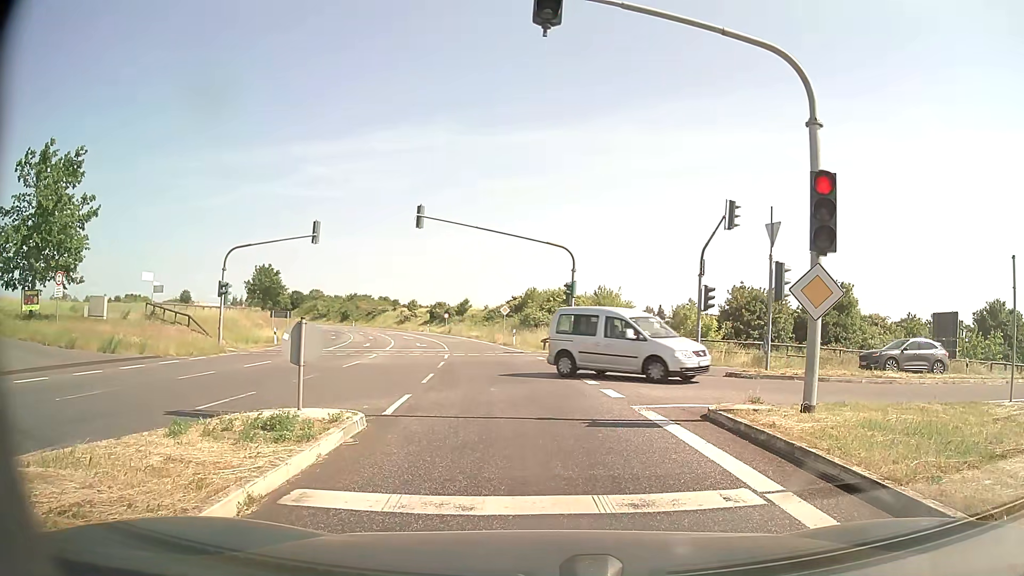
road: secondary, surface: asphalt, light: Day
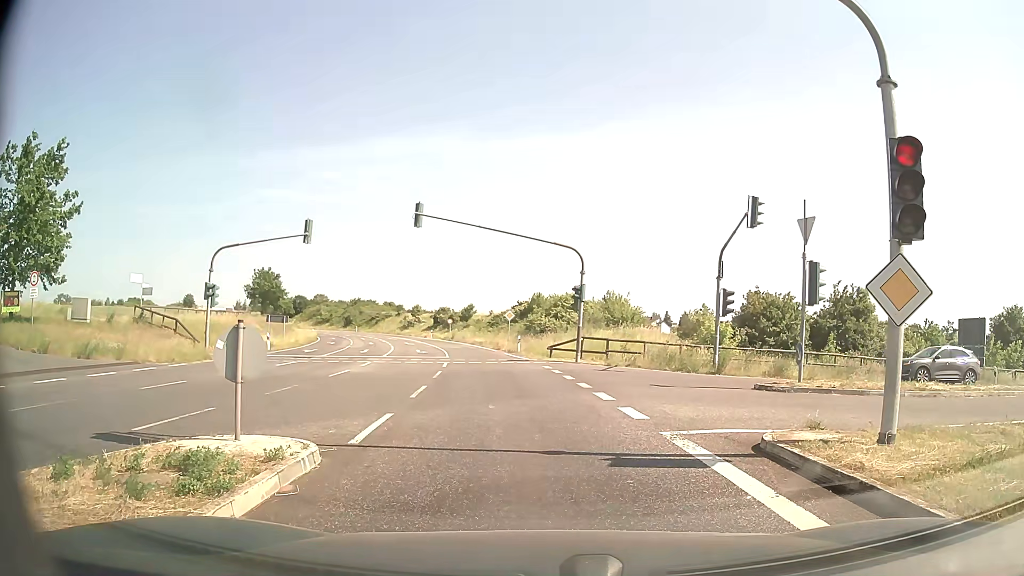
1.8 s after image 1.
(0.0, +2.2) m; 0°
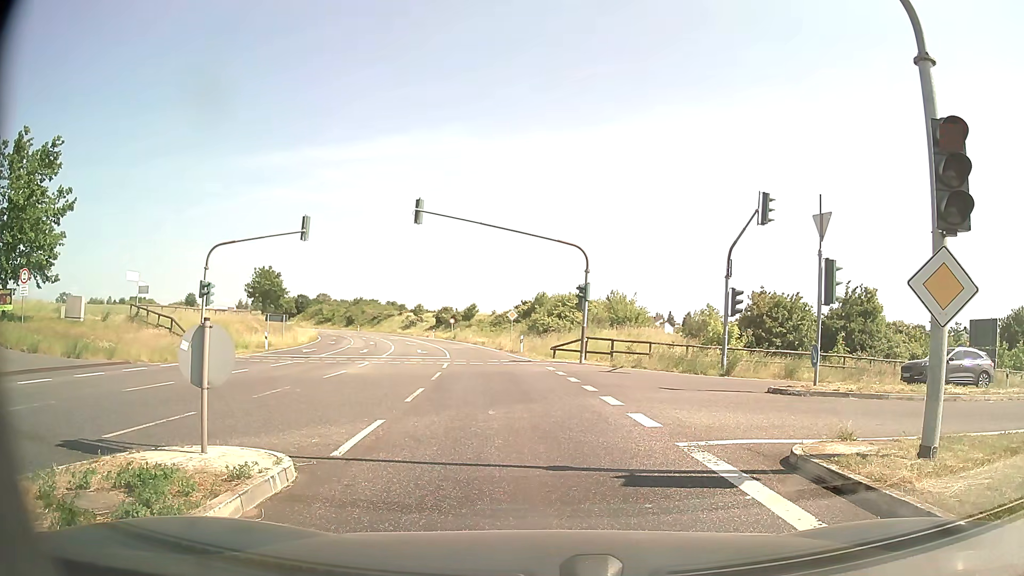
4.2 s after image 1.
(0.0, +0.9) m; 0°
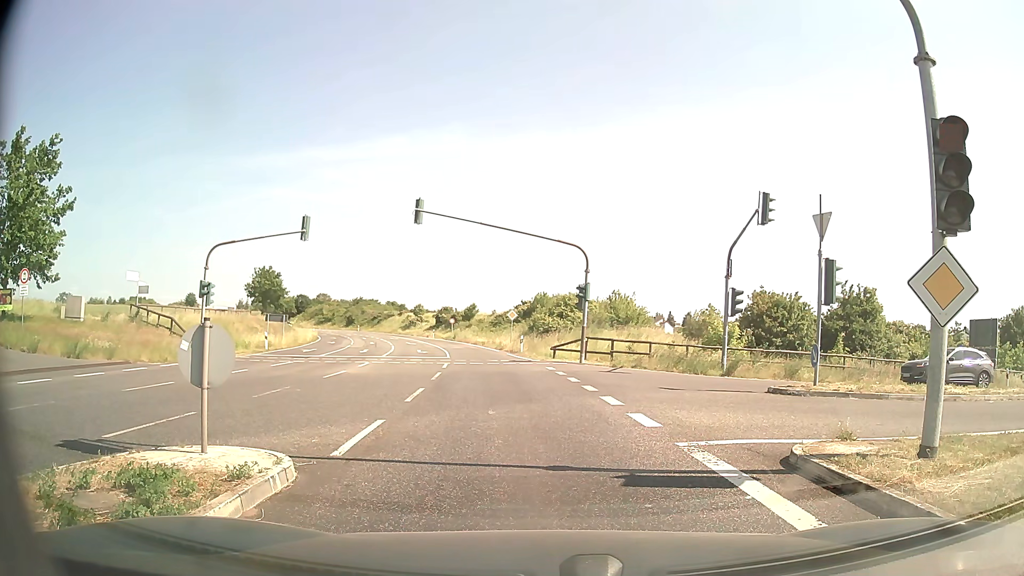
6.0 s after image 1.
(0.0, 0.0) m; 0°
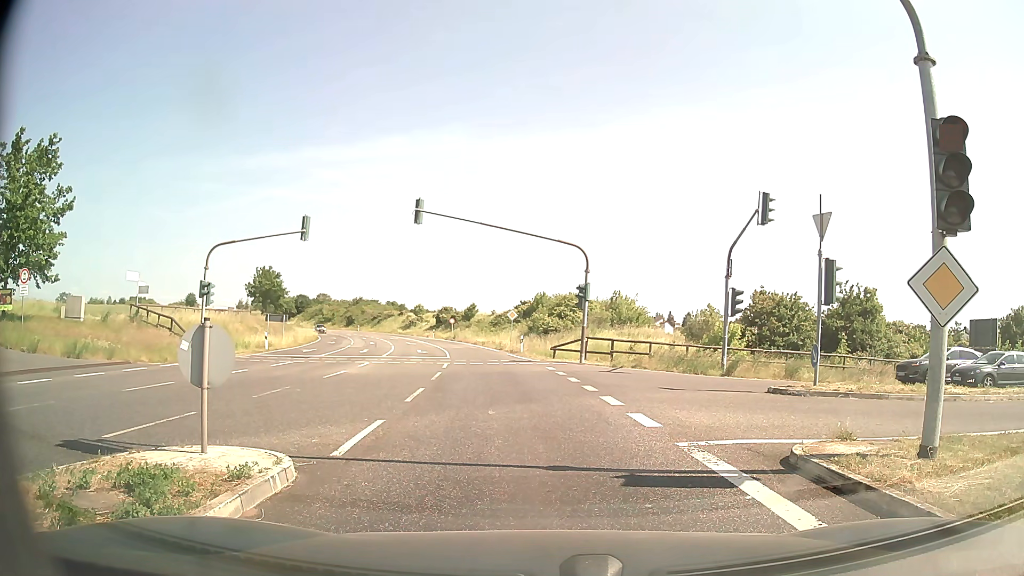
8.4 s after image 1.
(0.0, 0.0) m; 0°
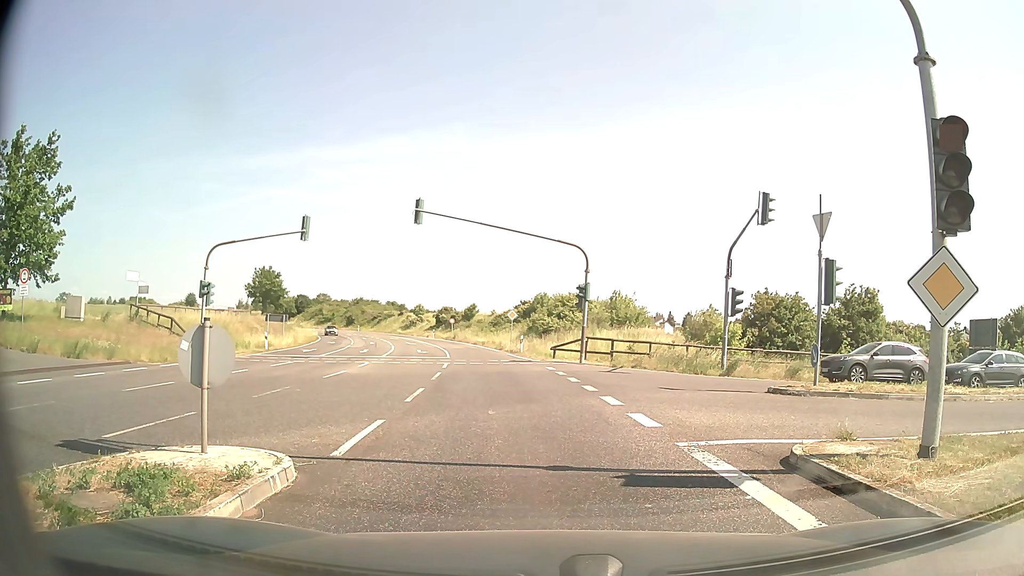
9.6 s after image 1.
(0.0, 0.0) m; 0°
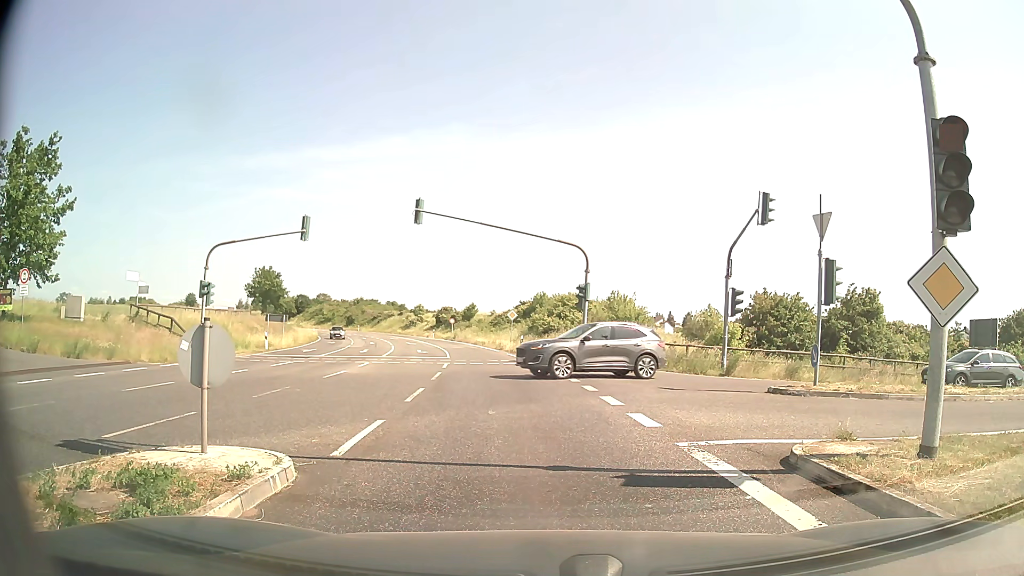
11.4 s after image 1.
(0.0, 0.0) m; 0°
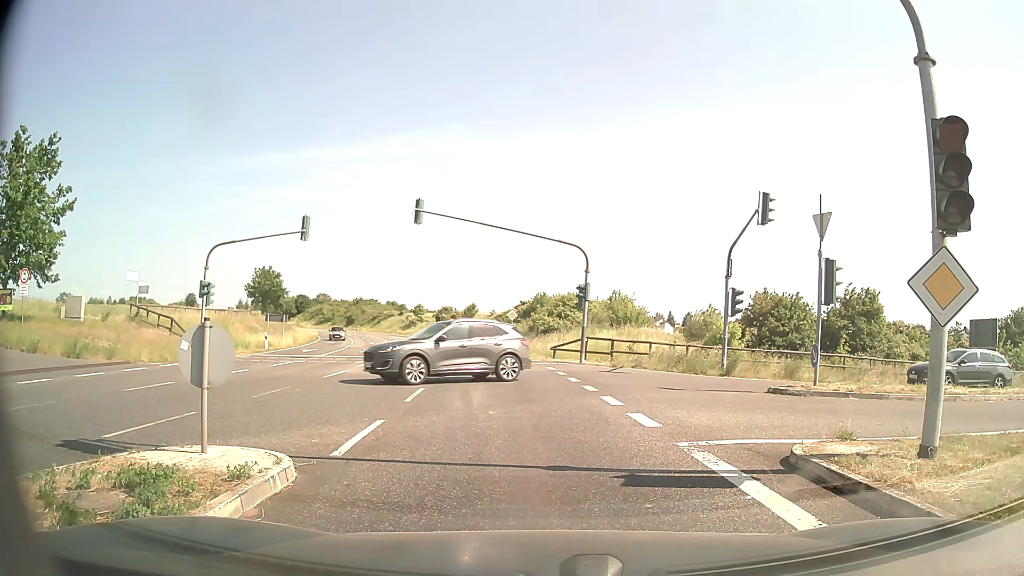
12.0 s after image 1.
(0.0, 0.0) m; 0°
(0, +10) (-1, +20) (-2, +30) (-4, +40) (-6, +50) (-8, +59) (-10, +69) (-13, +79) (-16, +88) (-20, +97) m
